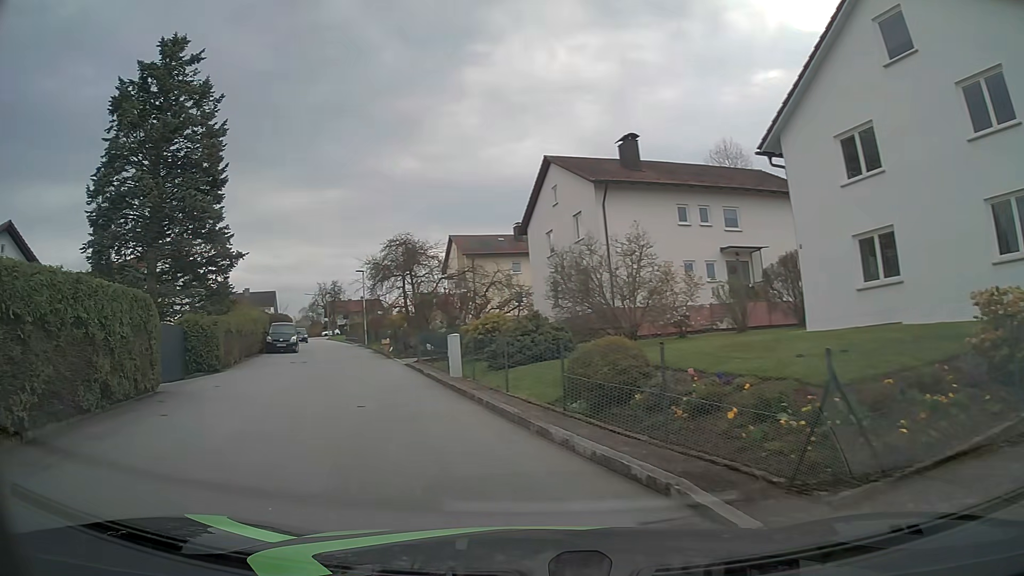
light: Day
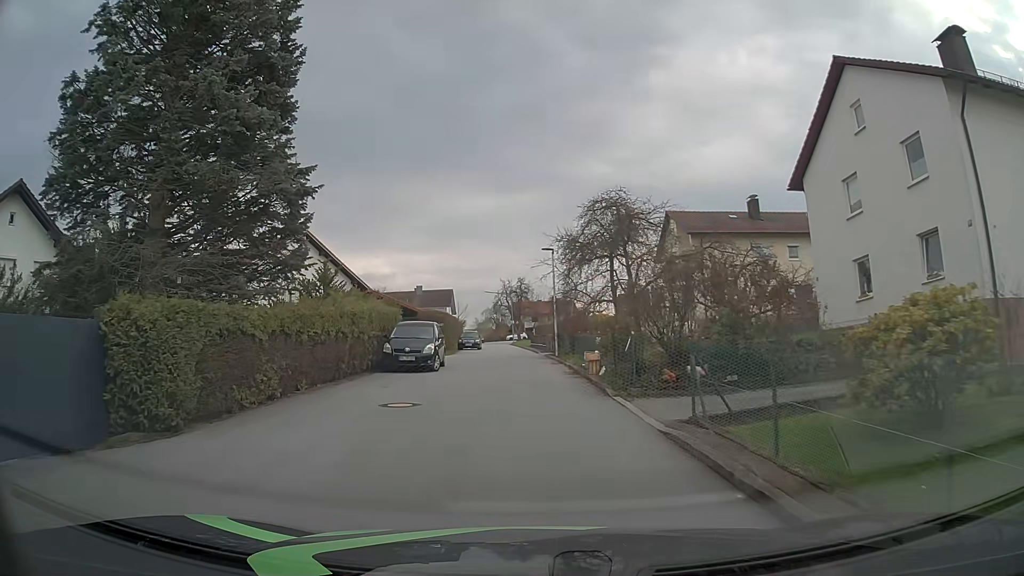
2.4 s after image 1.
(-3.5, +14.9) m; -17°
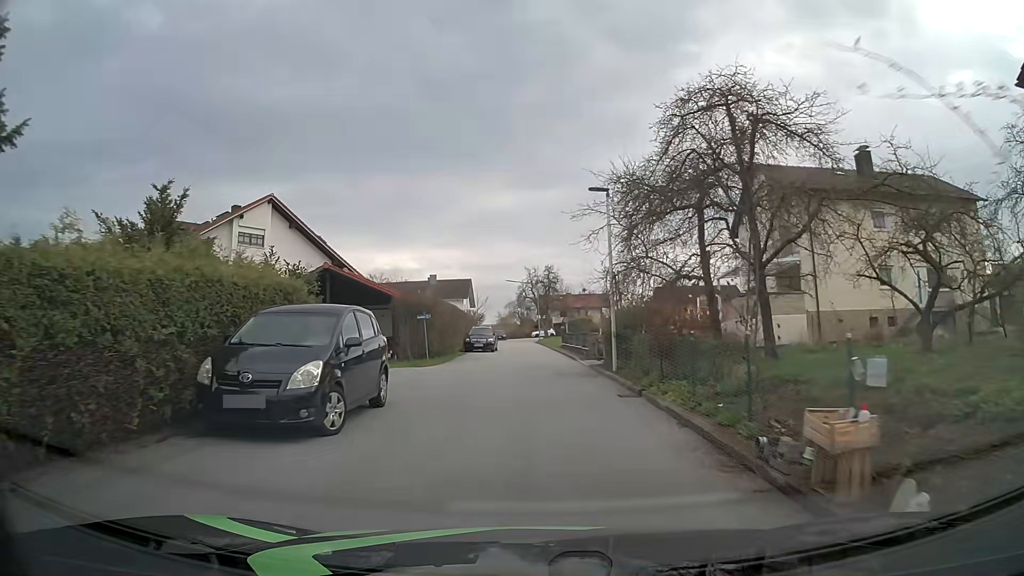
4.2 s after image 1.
(-0.4, +13.7) m; -2°
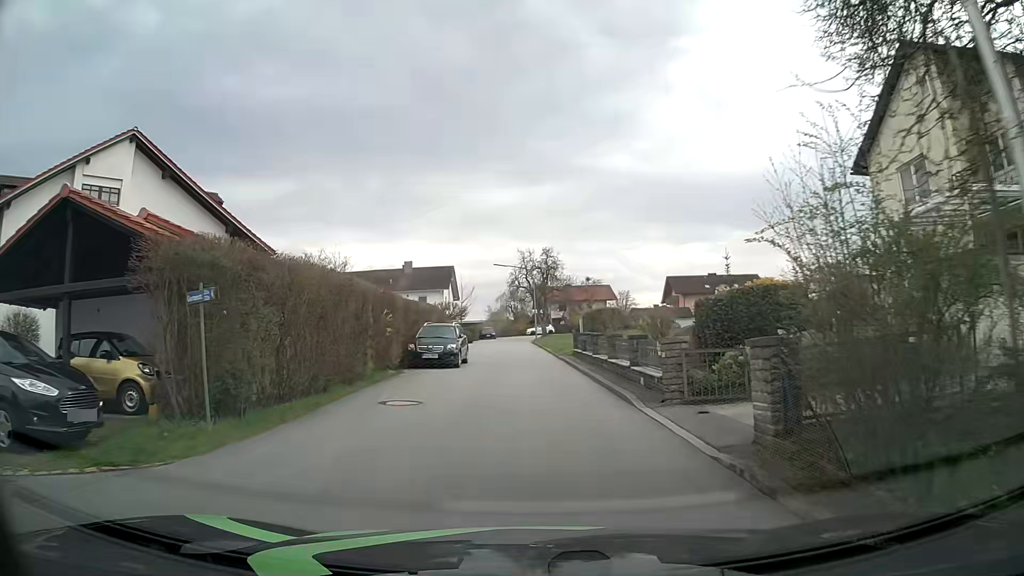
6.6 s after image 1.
(0.0, +16.7) m; 0°
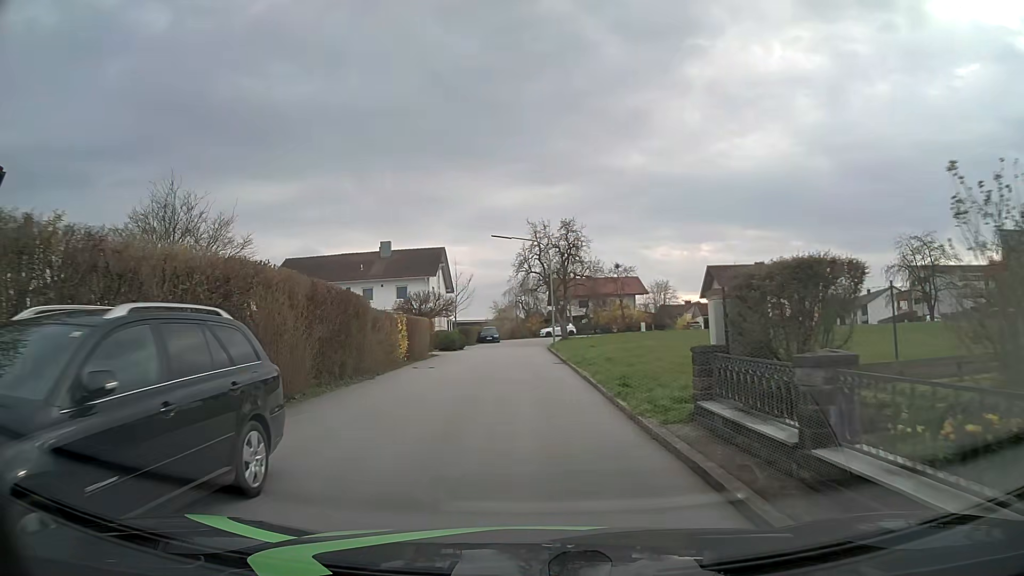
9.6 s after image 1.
(-0.2, +20.1) m; -1°
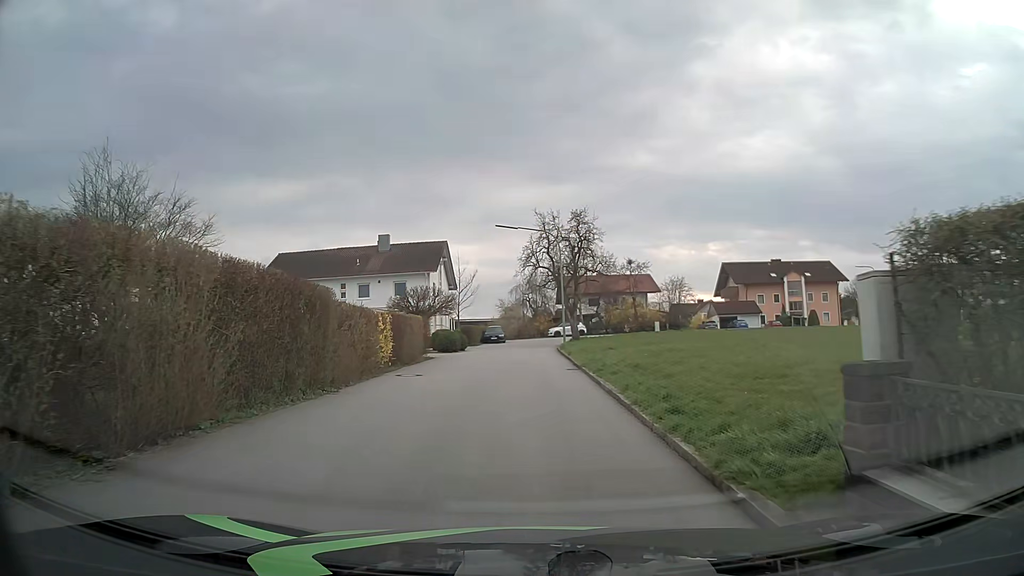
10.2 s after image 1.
(0.0, +4.1) m; -1°
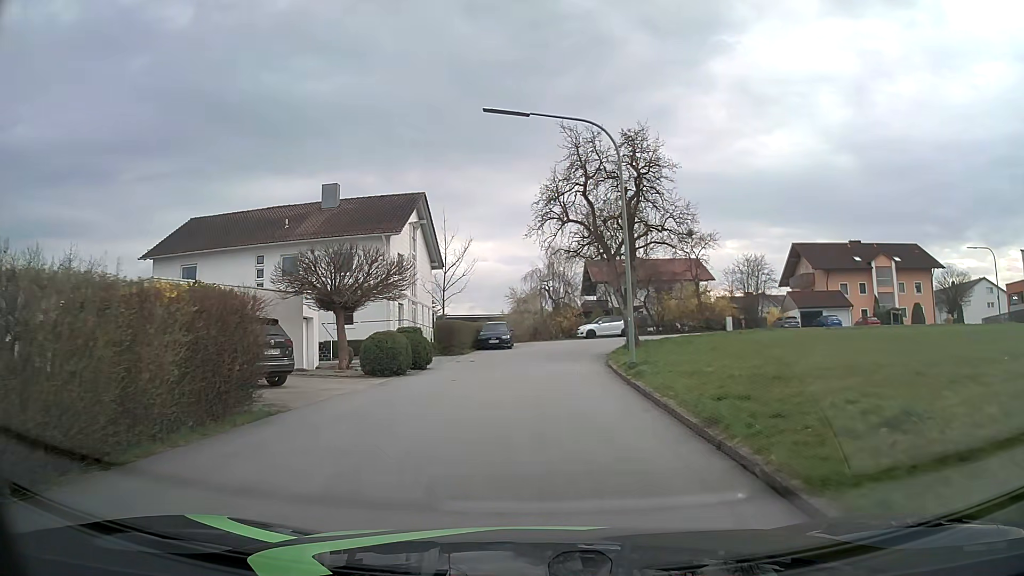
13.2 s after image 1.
(-0.2, +21.5) m; -1°
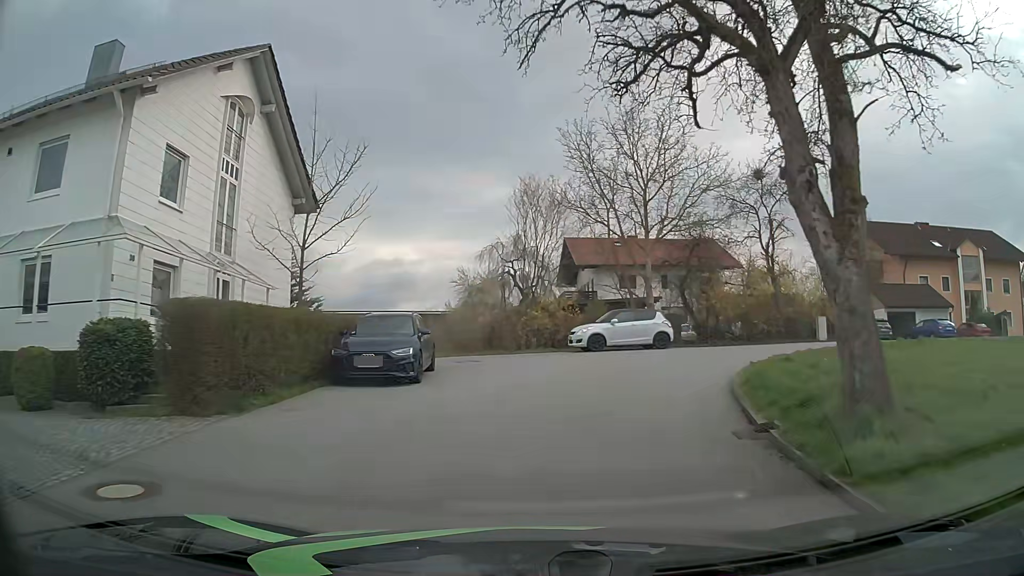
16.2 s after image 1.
(+0.1, +22.2) m; +2°
(+1, +10) (+4, +19) (+12, +25) (+21, +29) (+31, +31) (+41, +34) (+49, +40) (+54, +48) (+57, +57) (+59, +67) m
